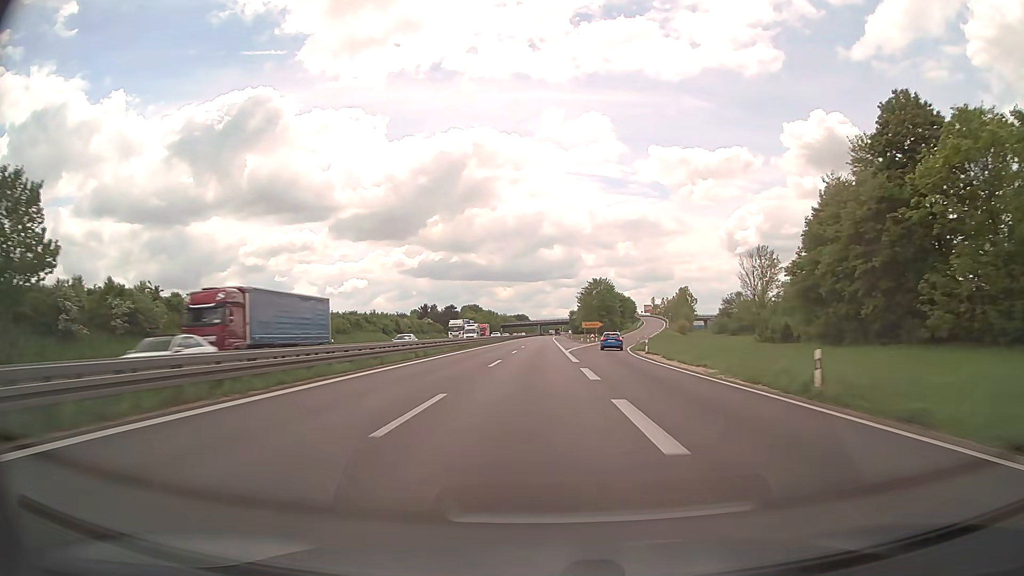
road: trunk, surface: asphalt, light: Day
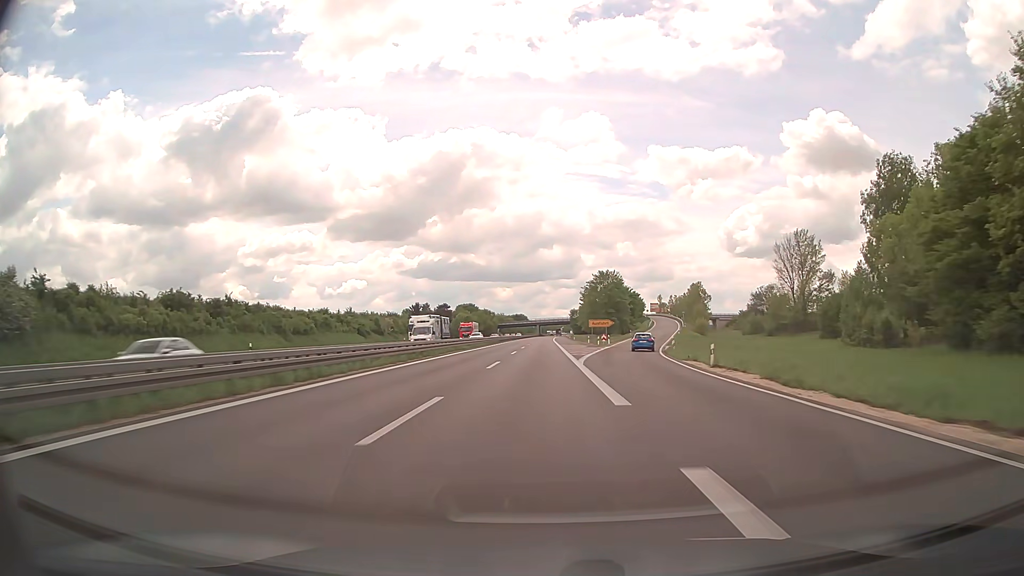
(0.0, +18.9) m; 0°
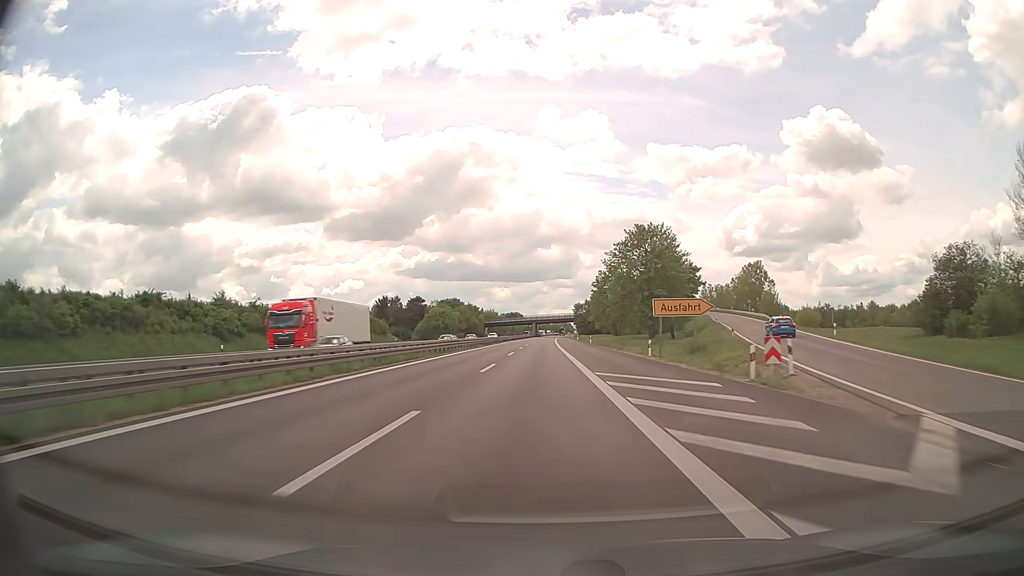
(+0.1, +56.7) m; 0°
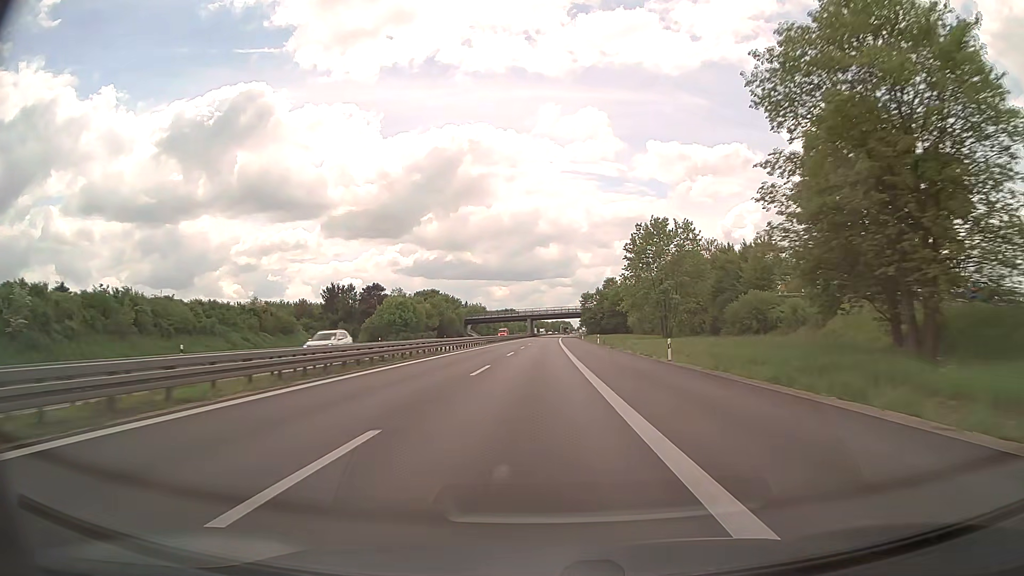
(+0.1, +56.6) m; 0°
(0, +10) (0, +20) (0, +30) (0, +40) (0, +50) (0, +60) (0, +70) (0, +80) (+1, +90) (+1, +100) m
